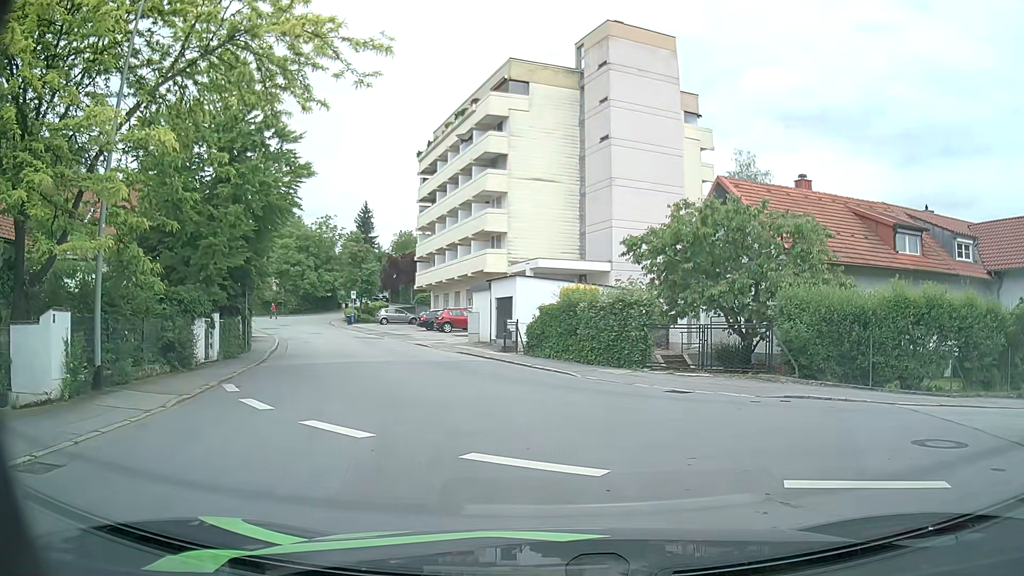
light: Day
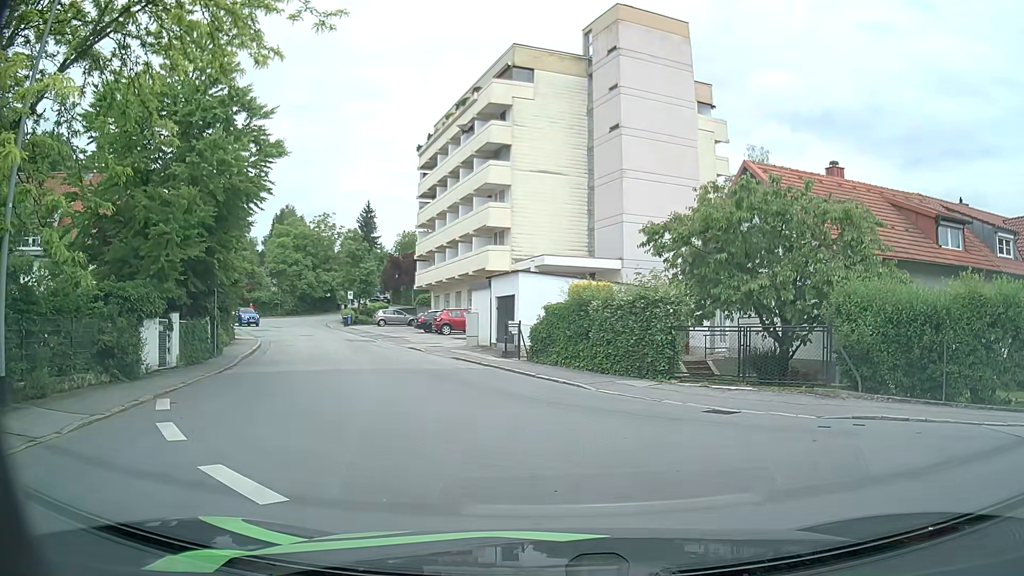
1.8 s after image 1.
(0.0, +3.0) m; +1°
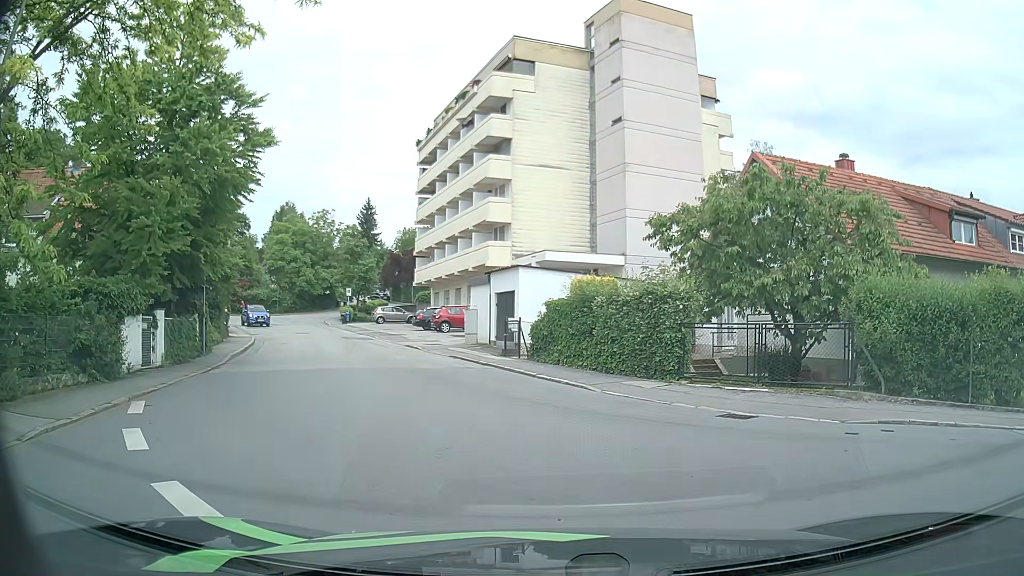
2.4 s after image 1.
(0.0, +0.8) m; -1°
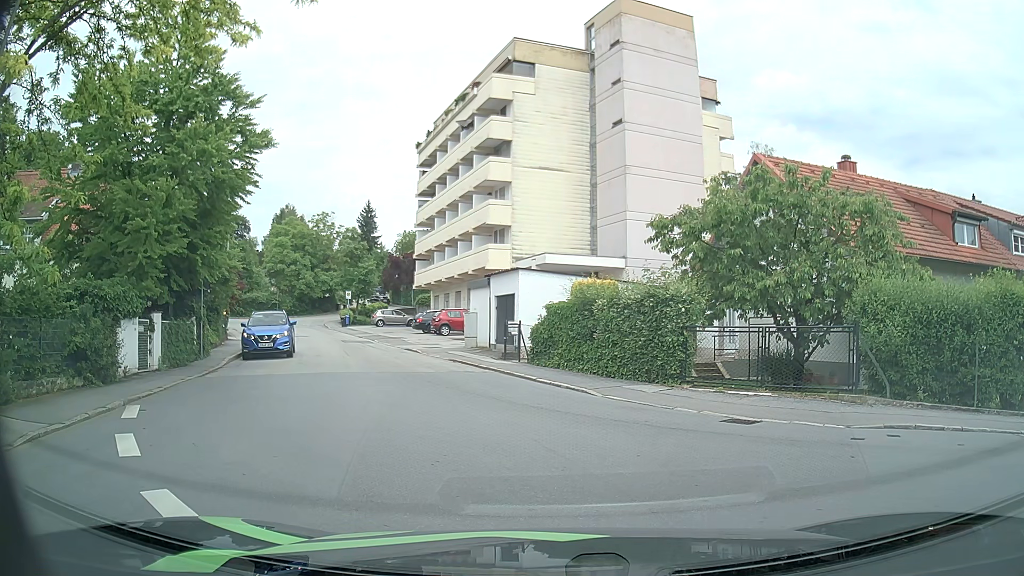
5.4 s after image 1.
(0.0, +0.3) m; 0°
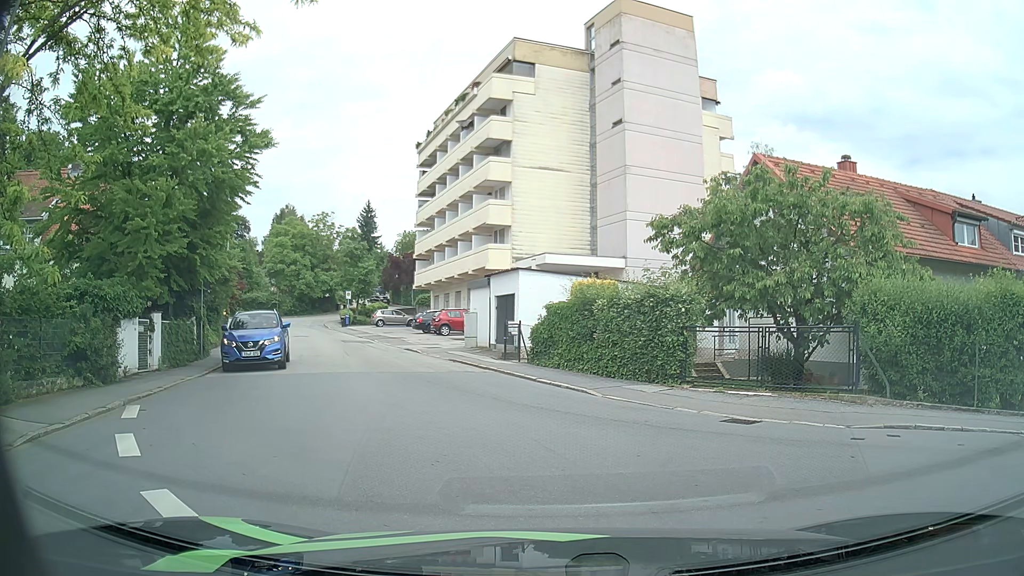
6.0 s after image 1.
(0.0, 0.0) m; 0°
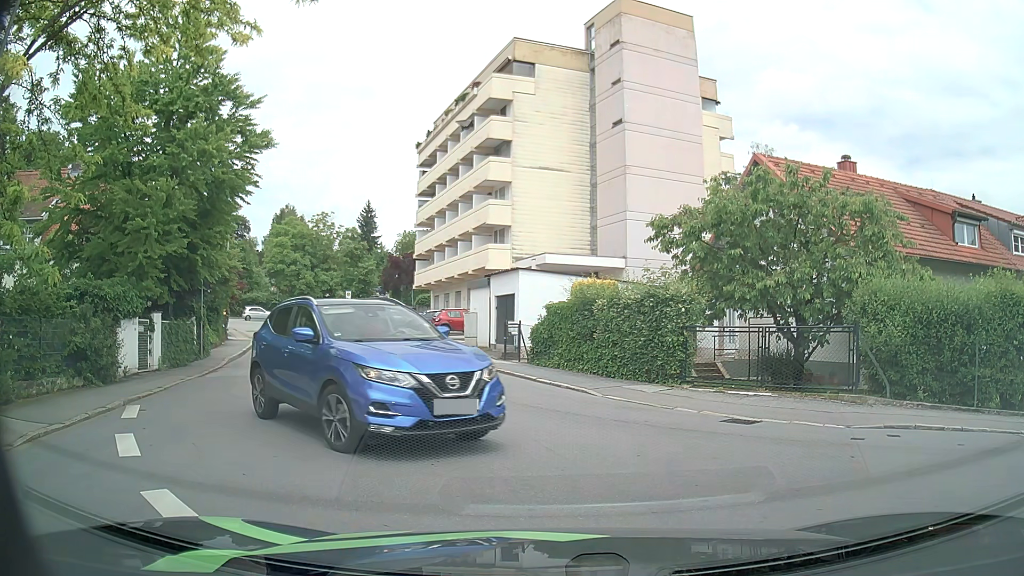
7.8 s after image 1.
(0.0, 0.0) m; 0°
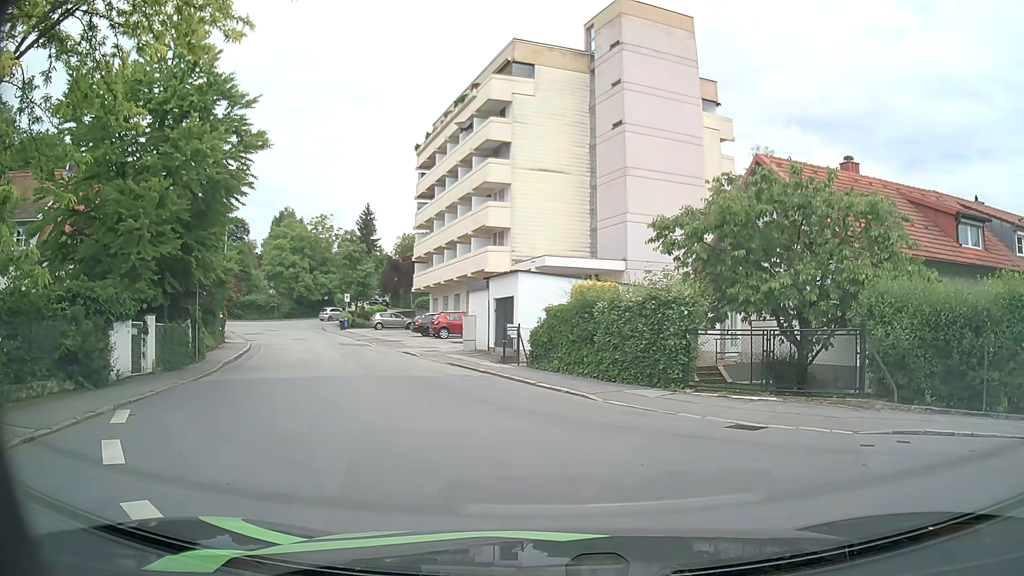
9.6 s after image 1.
(0.0, +0.3) m; 0°
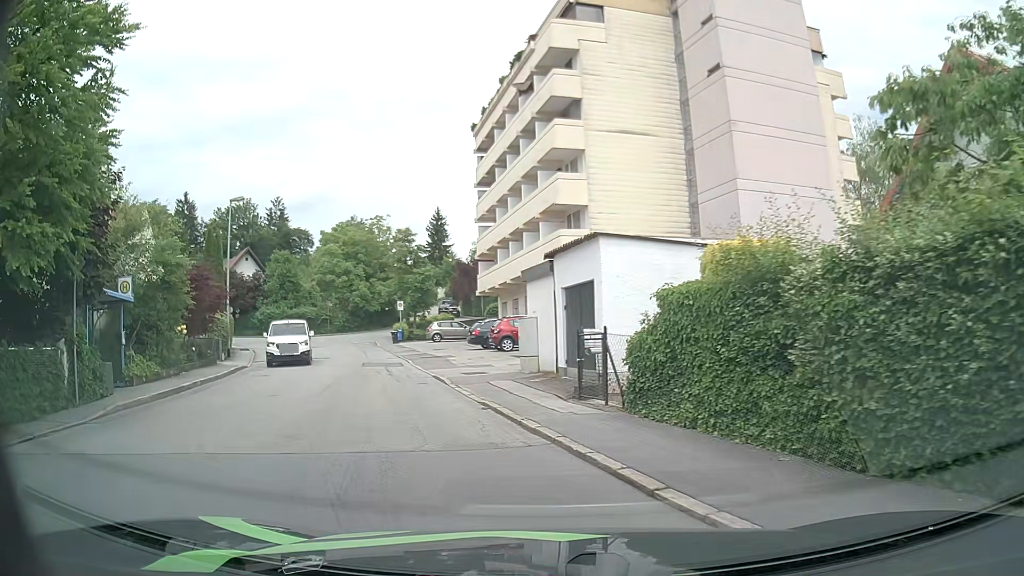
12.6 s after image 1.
(0.0, +9.9) m; -6°
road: residential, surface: asphalt
(-2, +10) (-4, +19) (-7, +29) (-11, +38) (-15, +48) (-21, +55) (-29, +61) (-38, +66) (-47, +70) (-56, +74) m
